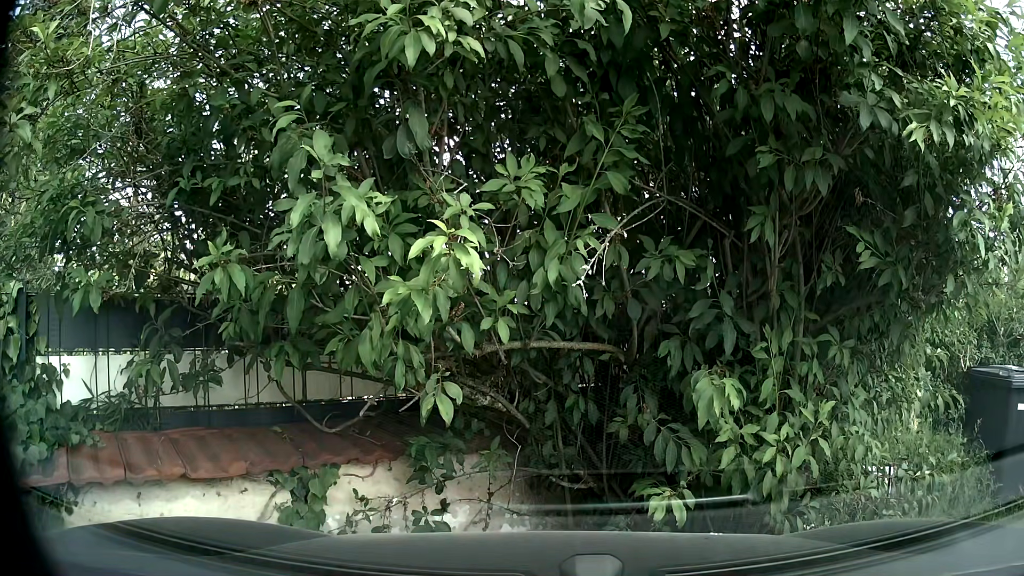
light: Day
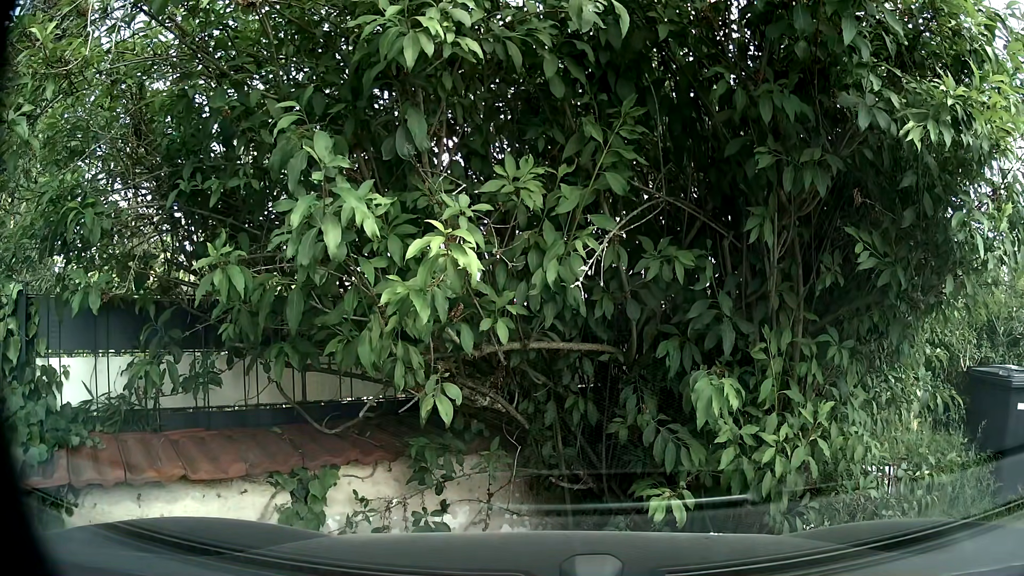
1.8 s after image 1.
(0.0, 0.0) m; 0°
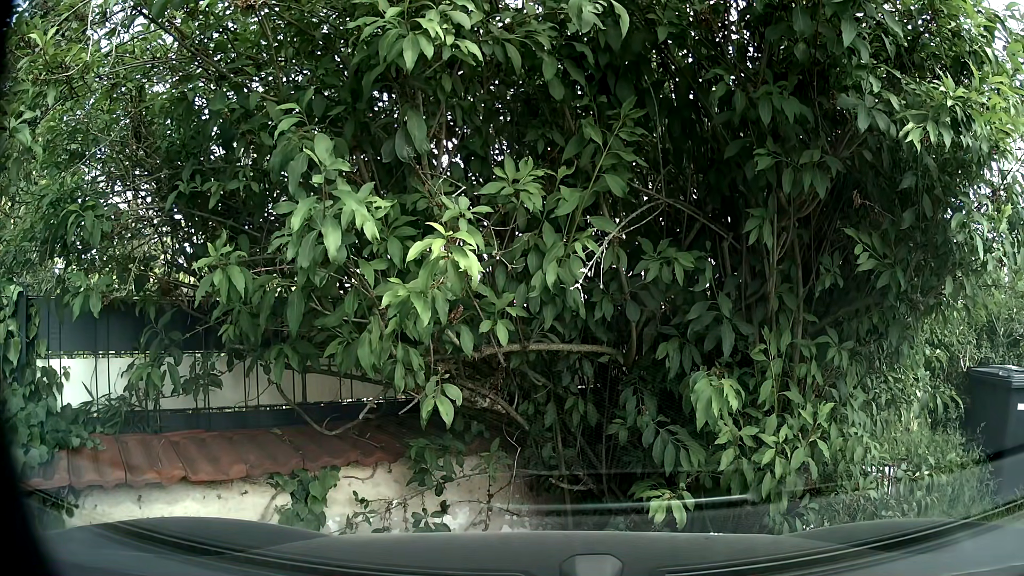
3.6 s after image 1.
(0.0, 0.0) m; 0°
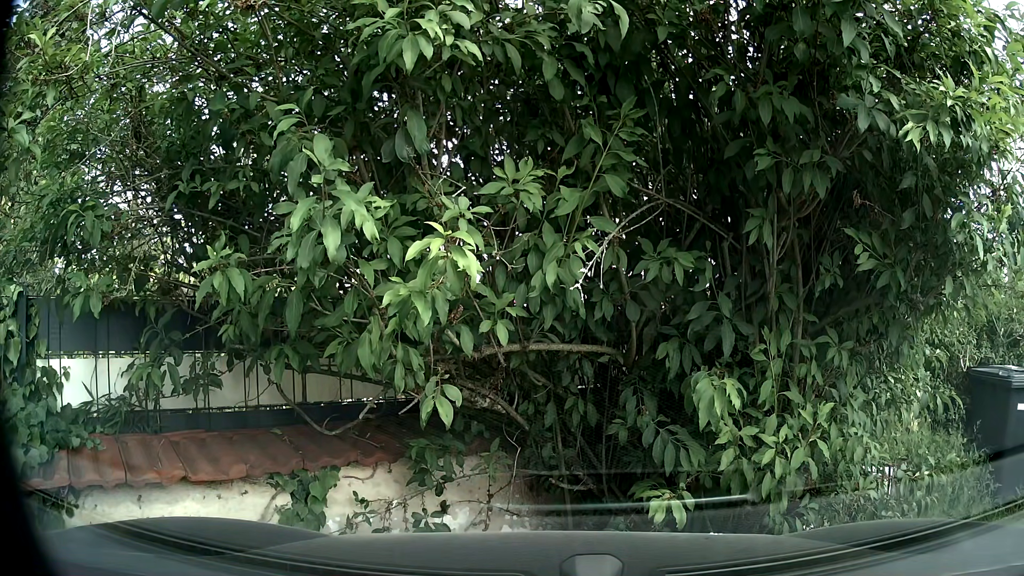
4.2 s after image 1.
(0.0, 0.0) m; 0°
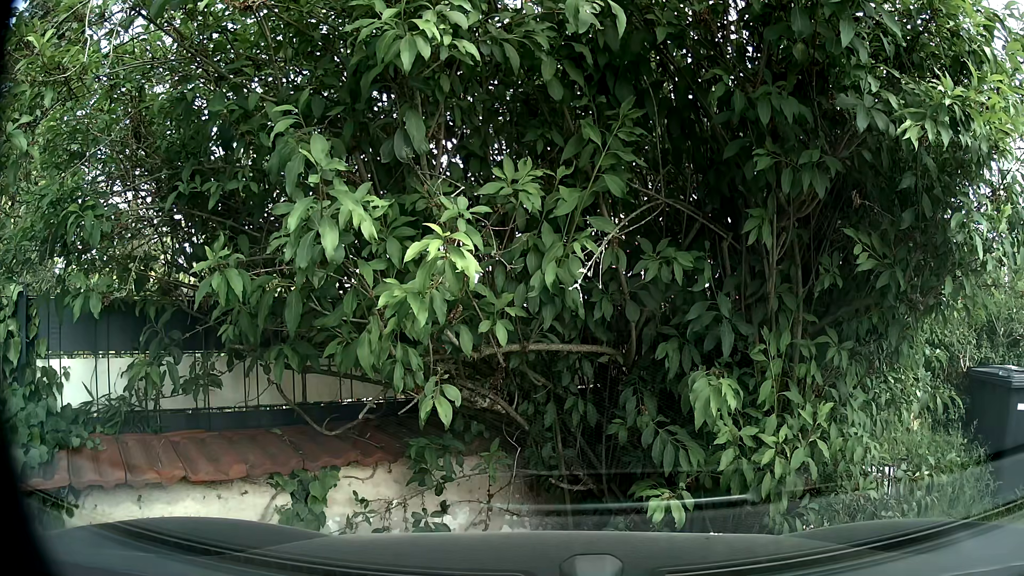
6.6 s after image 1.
(0.0, 0.0) m; 0°
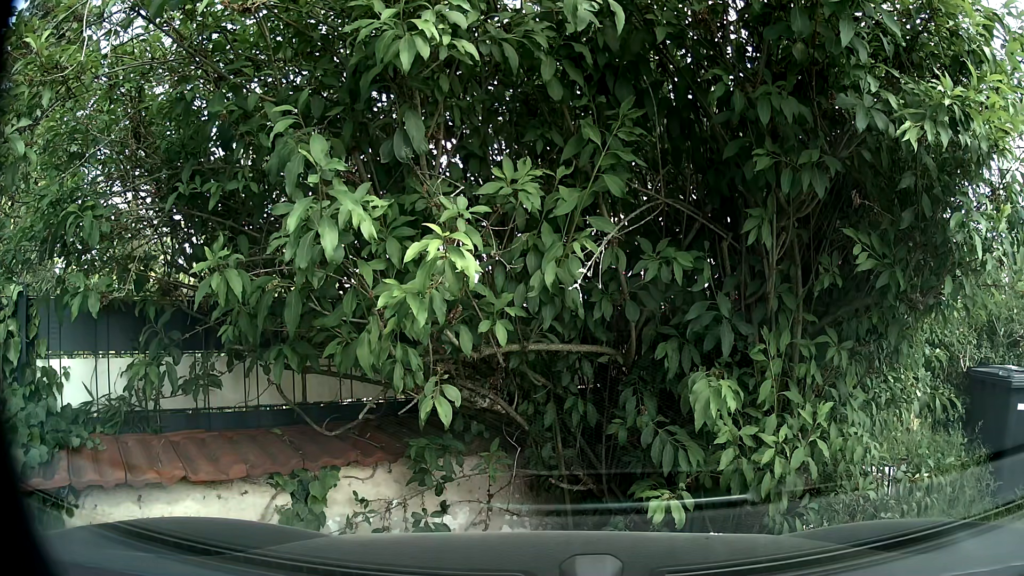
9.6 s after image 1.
(0.0, 0.0) m; 0°
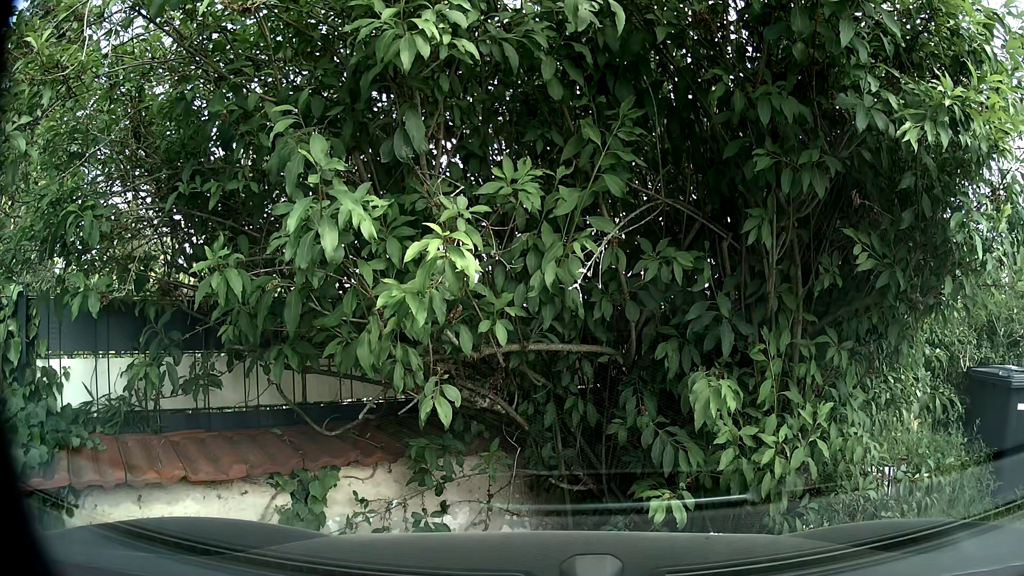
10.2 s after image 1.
(0.0, 0.0) m; 0°
